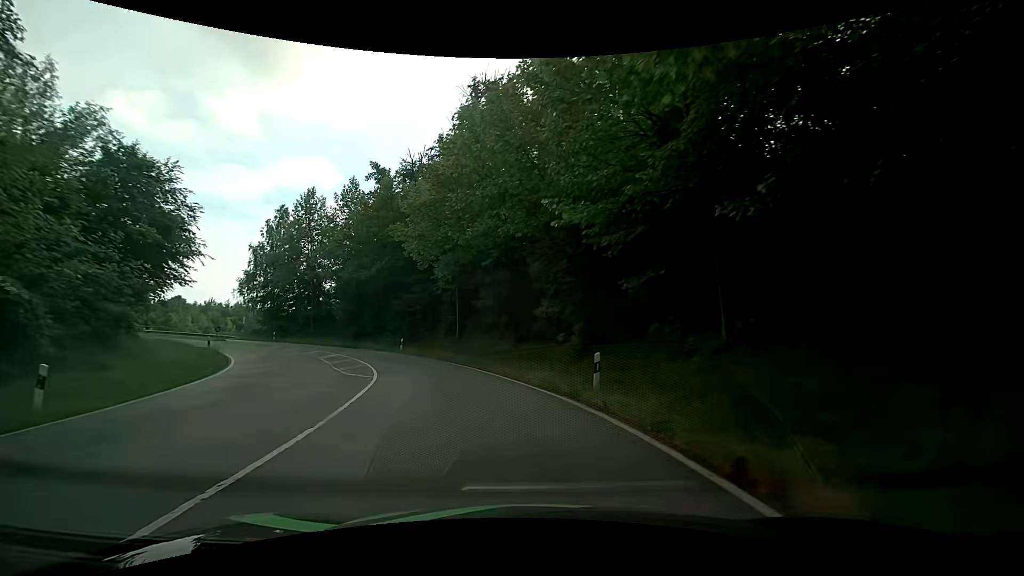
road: primary_link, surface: asphalt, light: Day
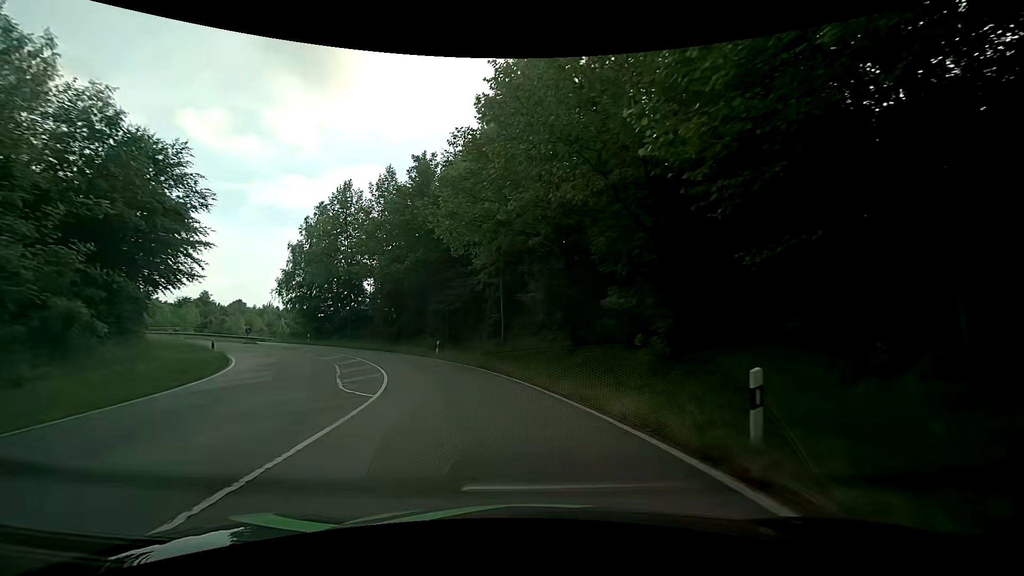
(-0.4, +5.6) m; -8°
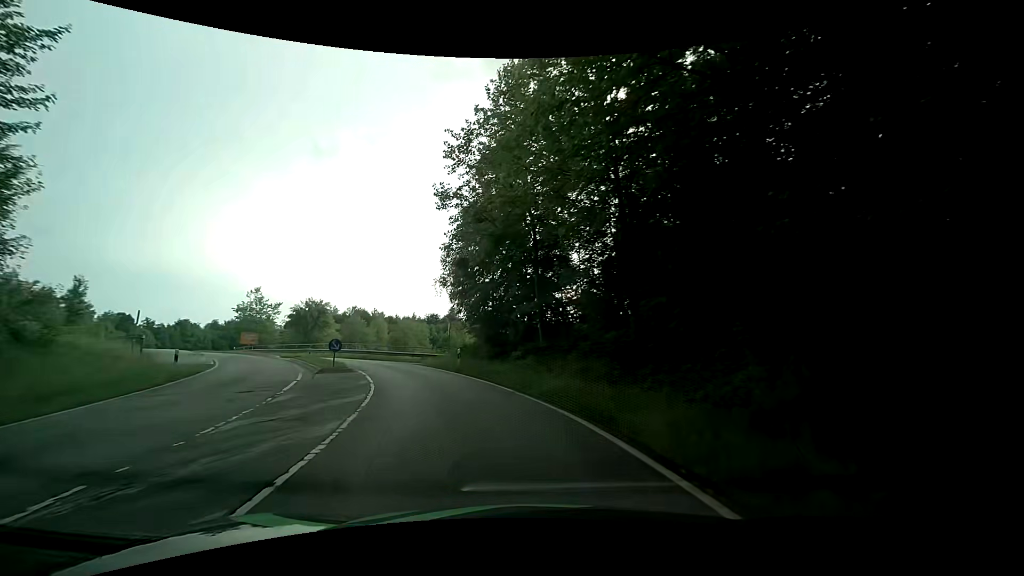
(-6.3, +28.1) m; -26°
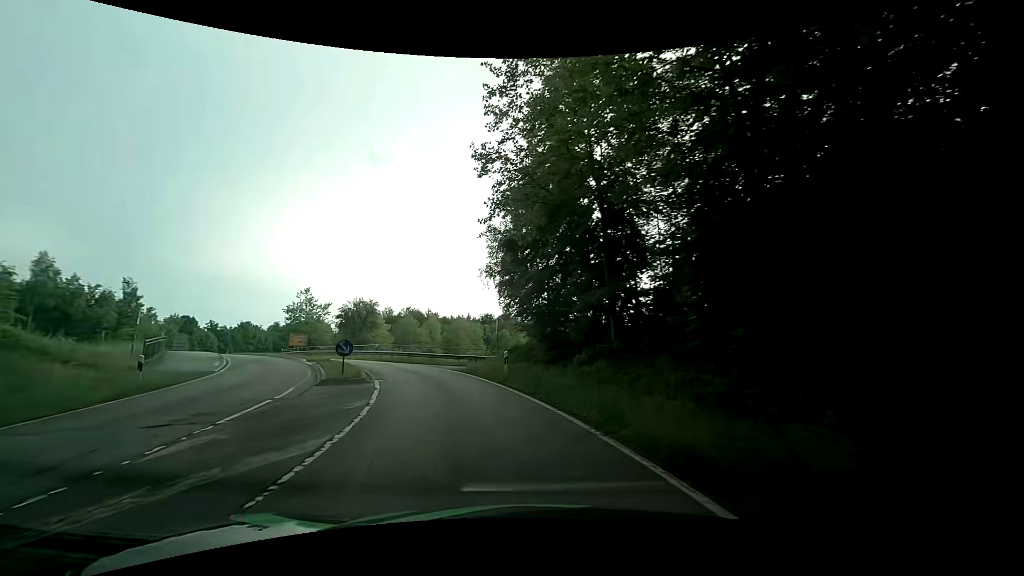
(-0.4, +5.8) m; -7°
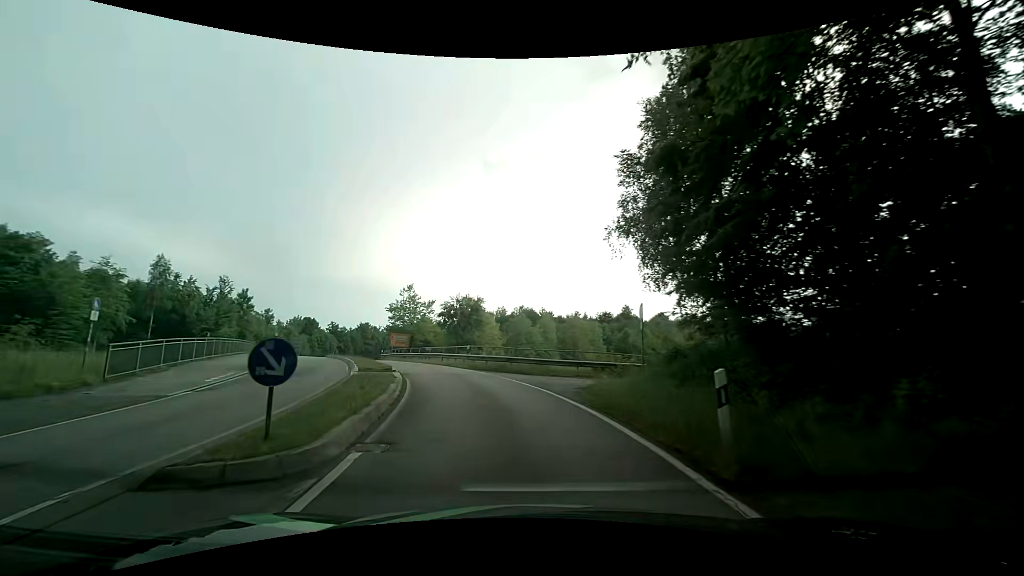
(-1.2, +11.6) m; -13°
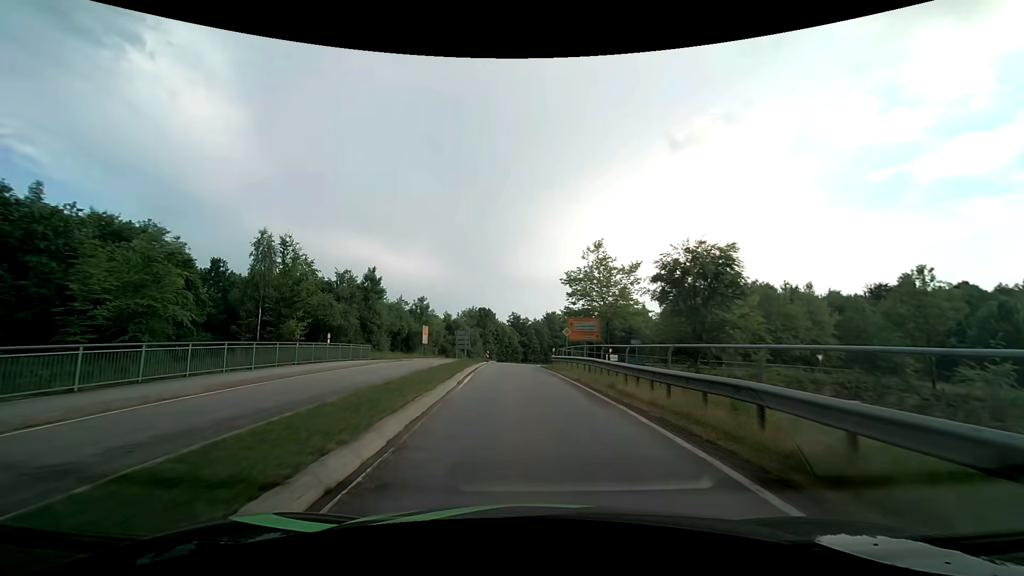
(-6.4, +30.6) m; -22°
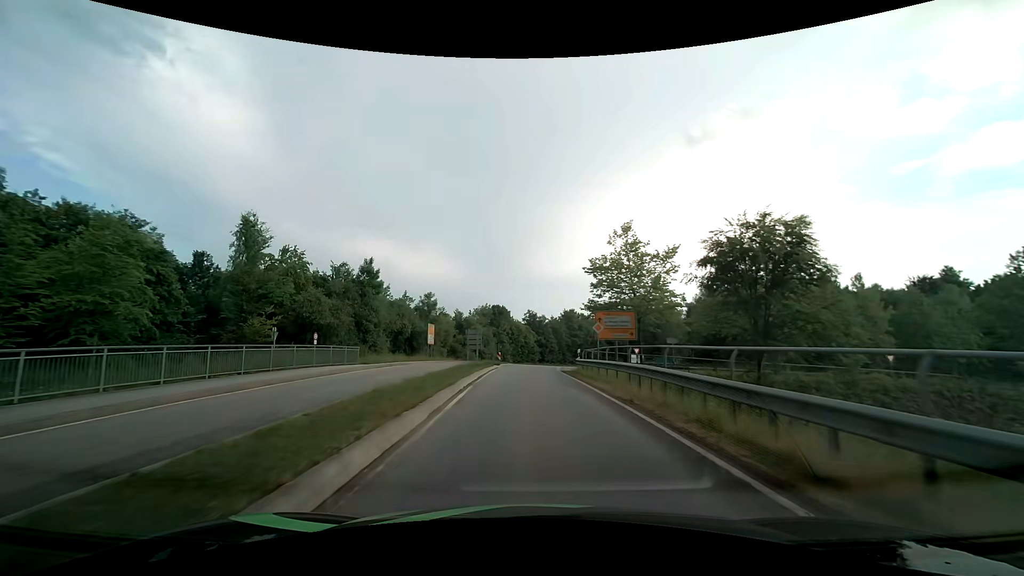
(-0.1, +6.8) m; -2°
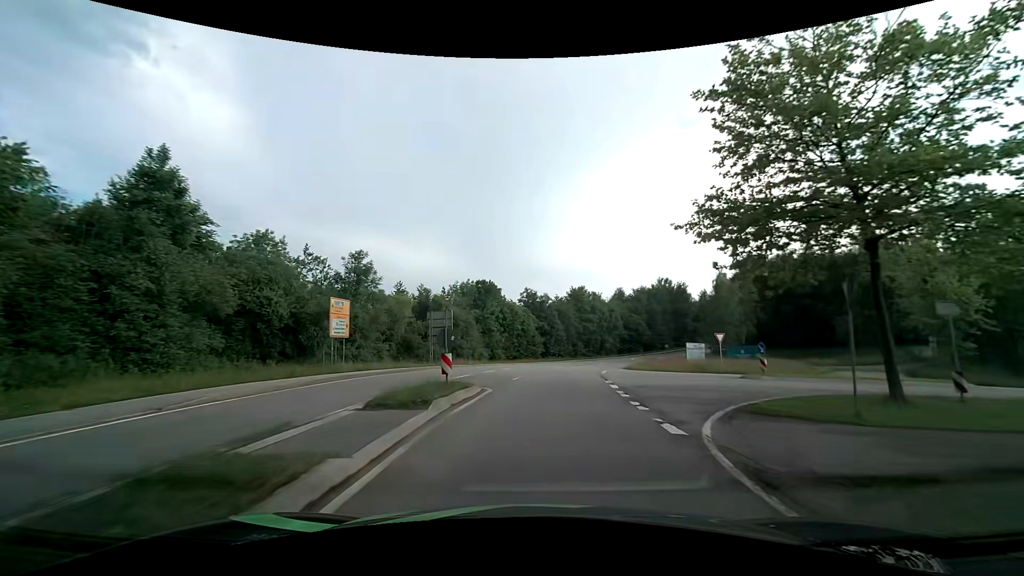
(-0.5, +28.2) m; 0°
(0, +10) (+1, +20) (+2, +30) (+3, +40) (+6, +50) (+8, +59) (+12, +69) (+16, +78) (+20, +87) (+24, +96) m
